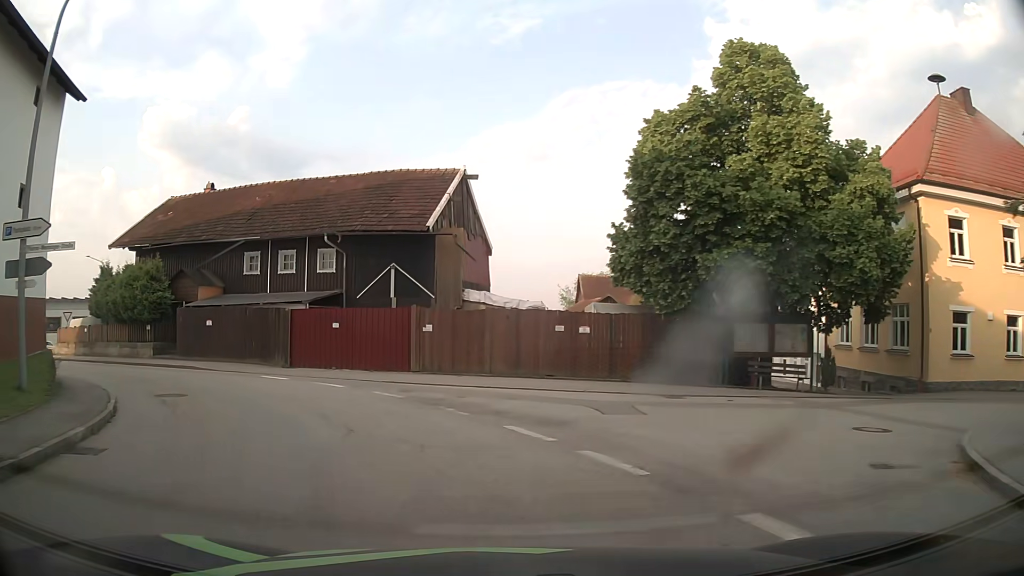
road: tertiary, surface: asphalt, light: Day
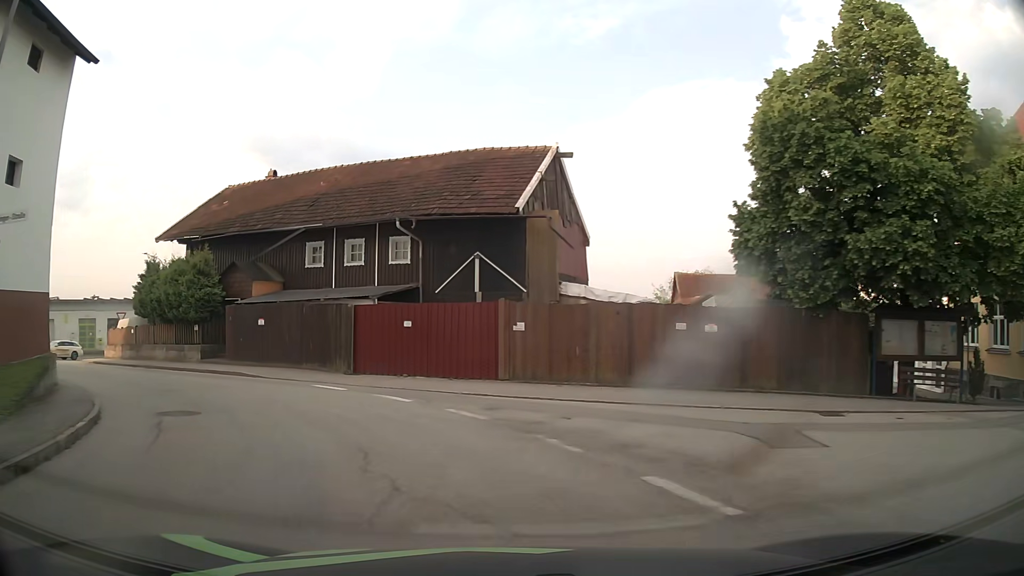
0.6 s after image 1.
(-0.2, +3.9) m; -7°
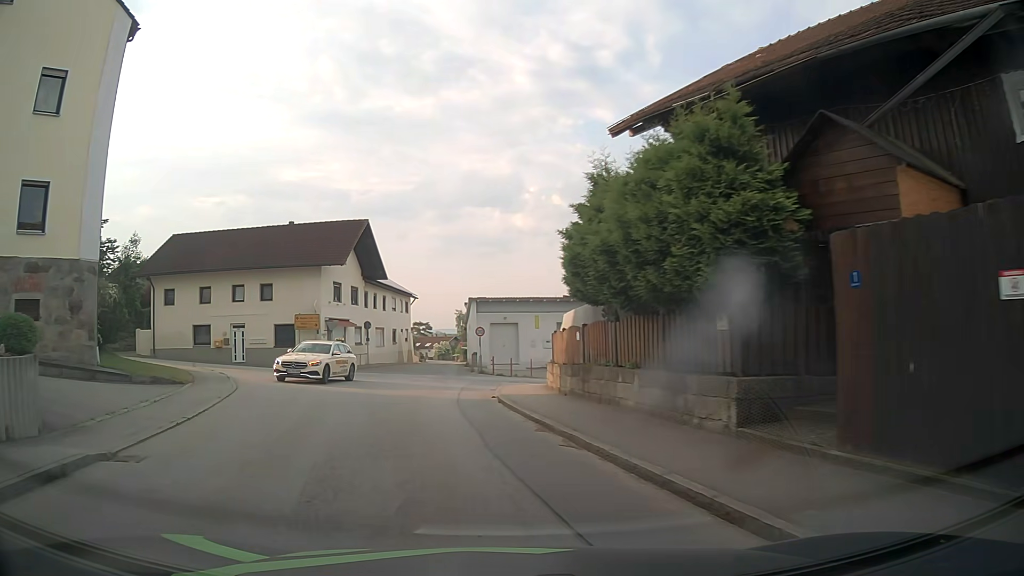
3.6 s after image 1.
(-7.3, +17.3) m; -44°
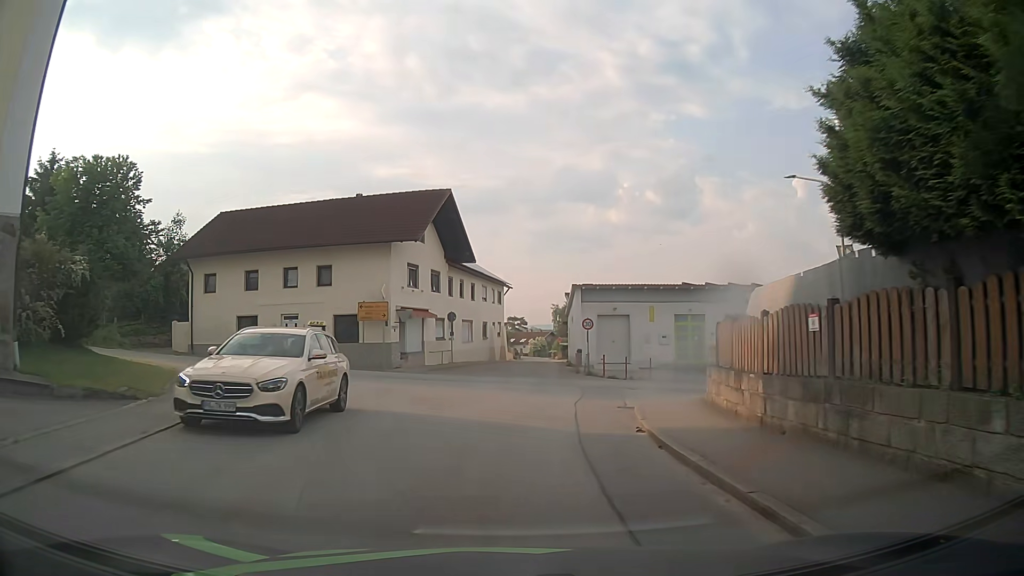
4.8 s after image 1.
(-0.9, +7.7) m; -10°
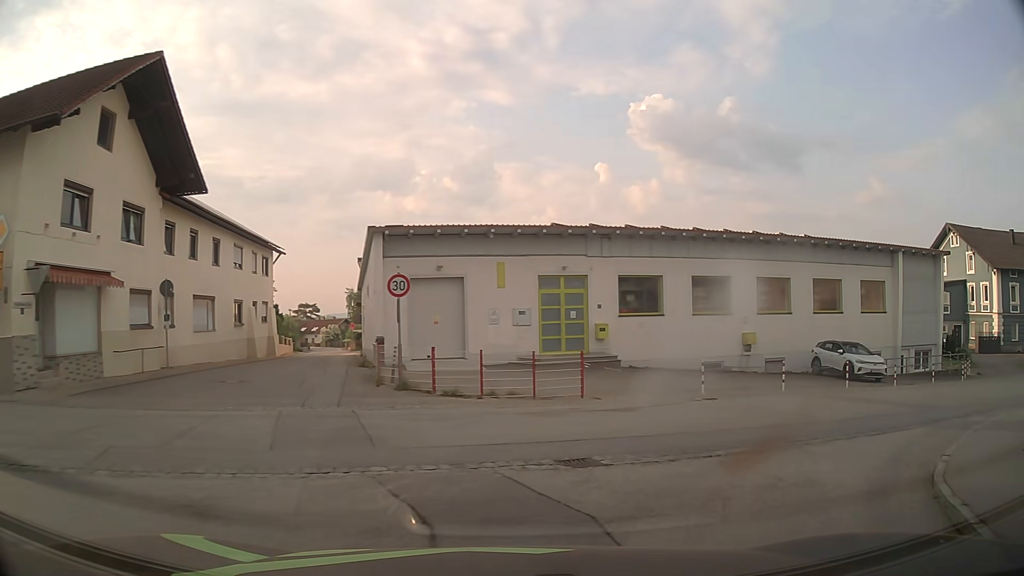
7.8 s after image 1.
(+1.2, +17.6) m; +17°
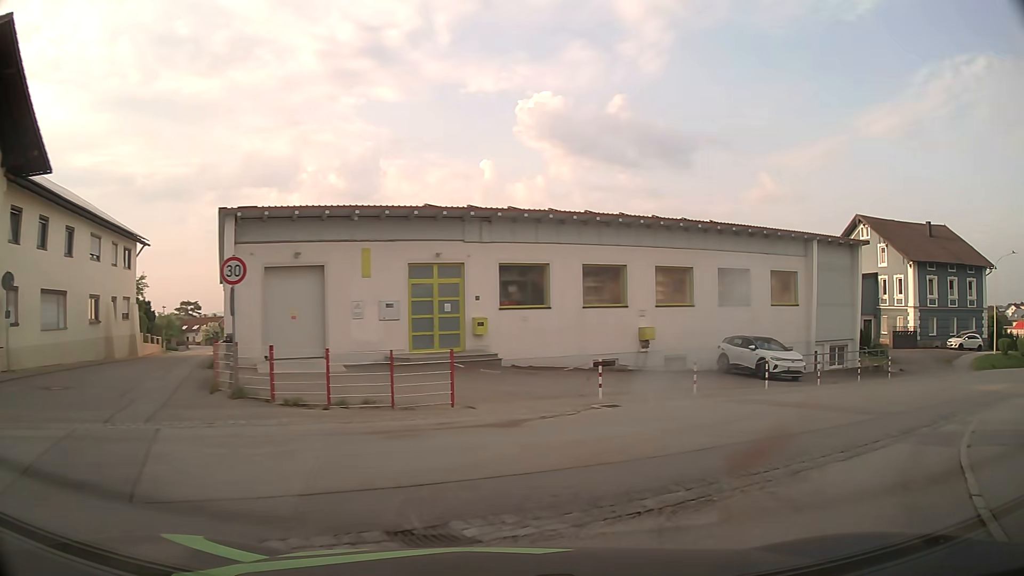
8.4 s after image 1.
(+0.3, +3.1) m; +10°
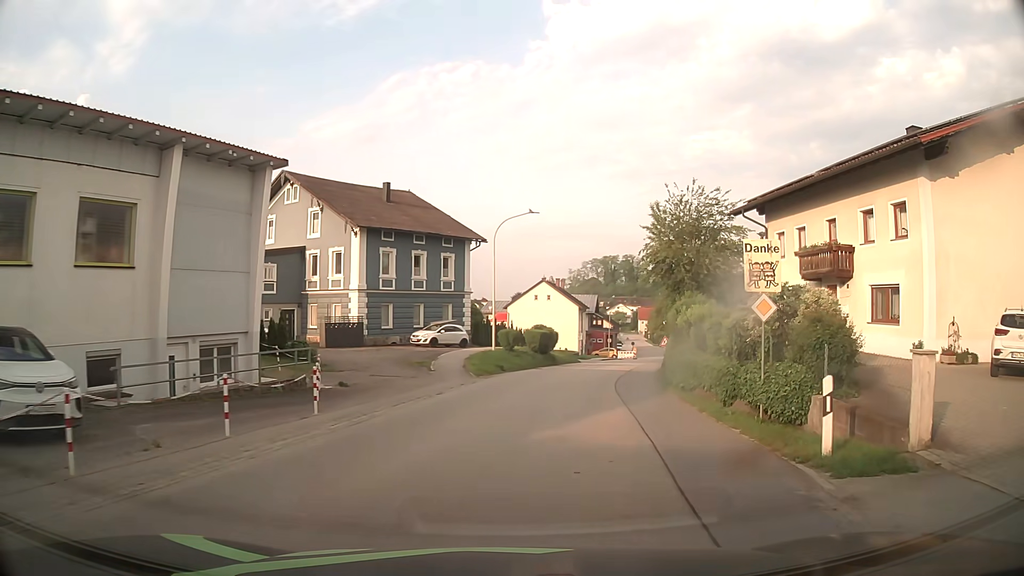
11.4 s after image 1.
(+8.3, +15.2) m; +48°
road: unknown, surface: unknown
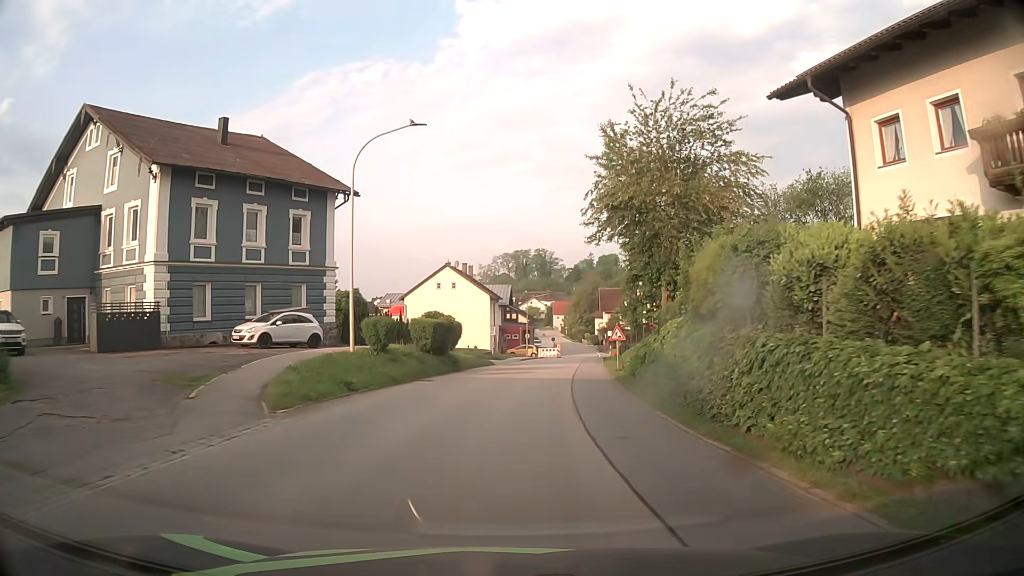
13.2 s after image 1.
(+1.5, +15.8) m; +8°
